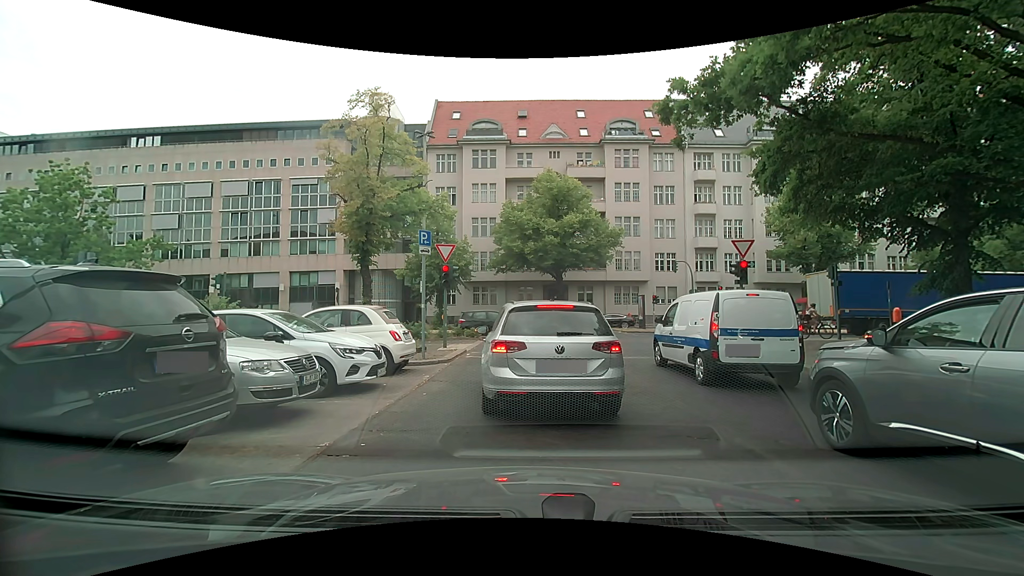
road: tertiary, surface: asphalt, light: Day
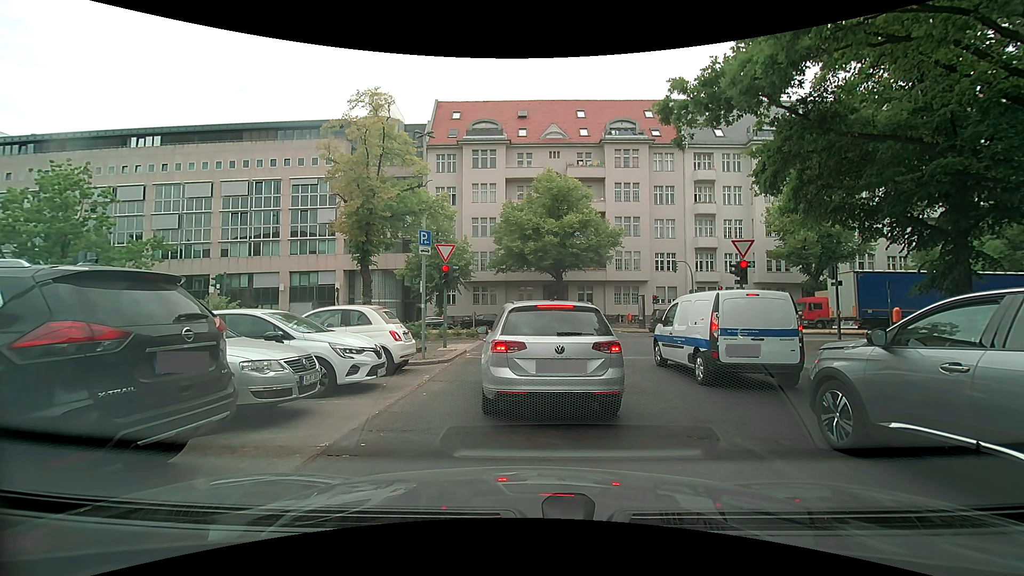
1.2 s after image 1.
(0.0, 0.0) m; 0°
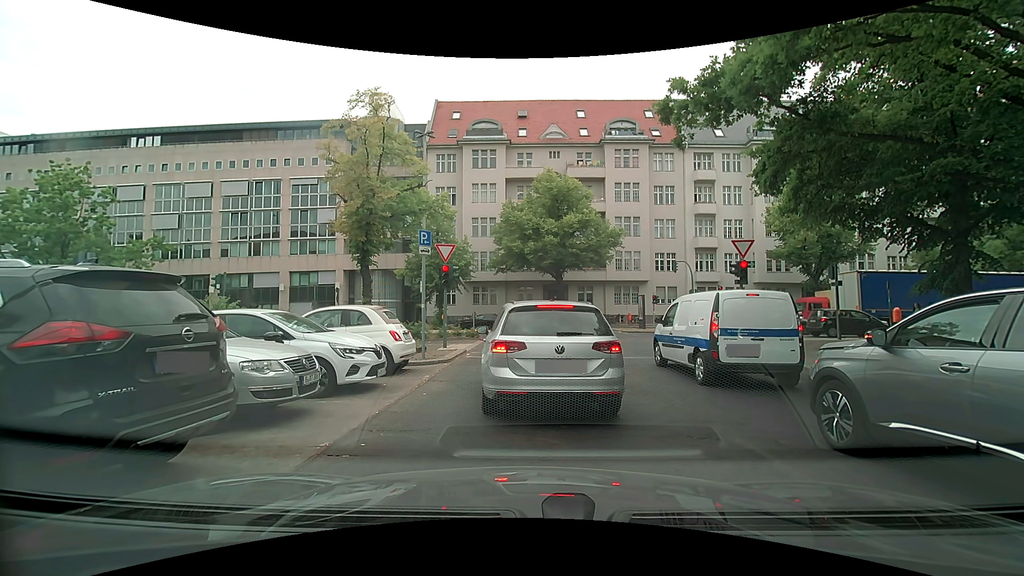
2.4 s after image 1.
(0.0, 0.0) m; 0°
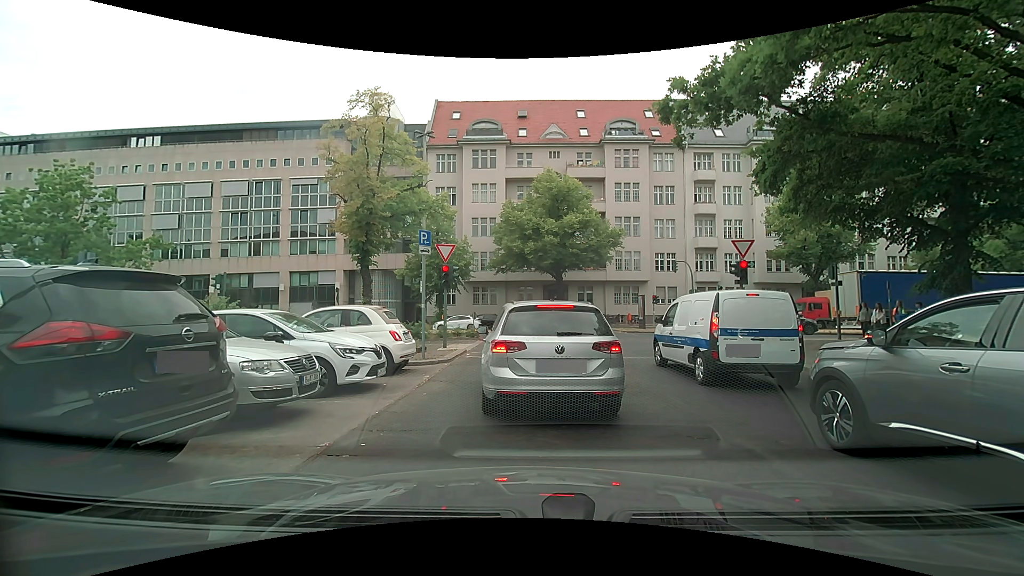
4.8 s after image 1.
(0.0, 0.0) m; 0°
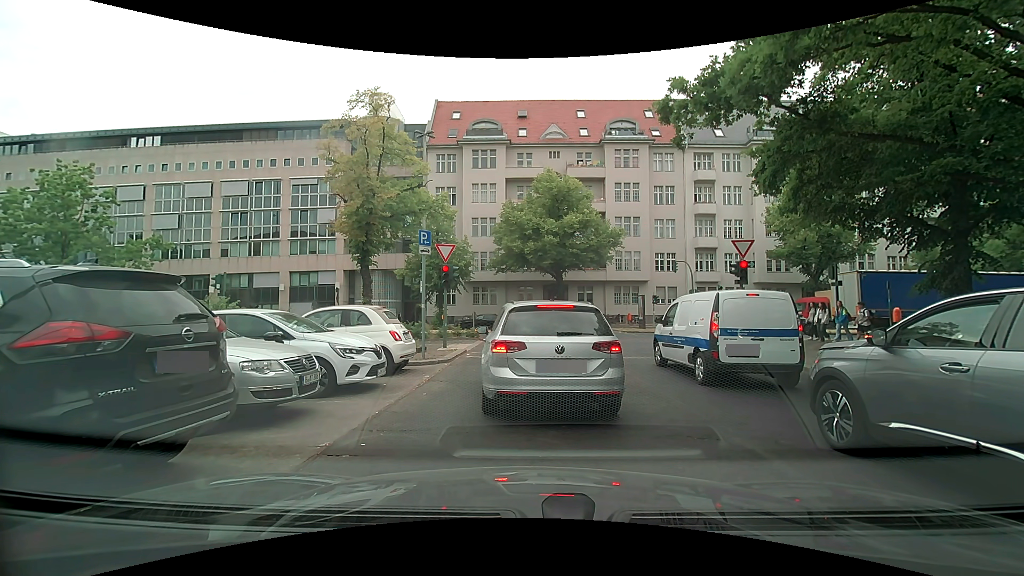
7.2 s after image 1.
(0.0, 0.0) m; 0°
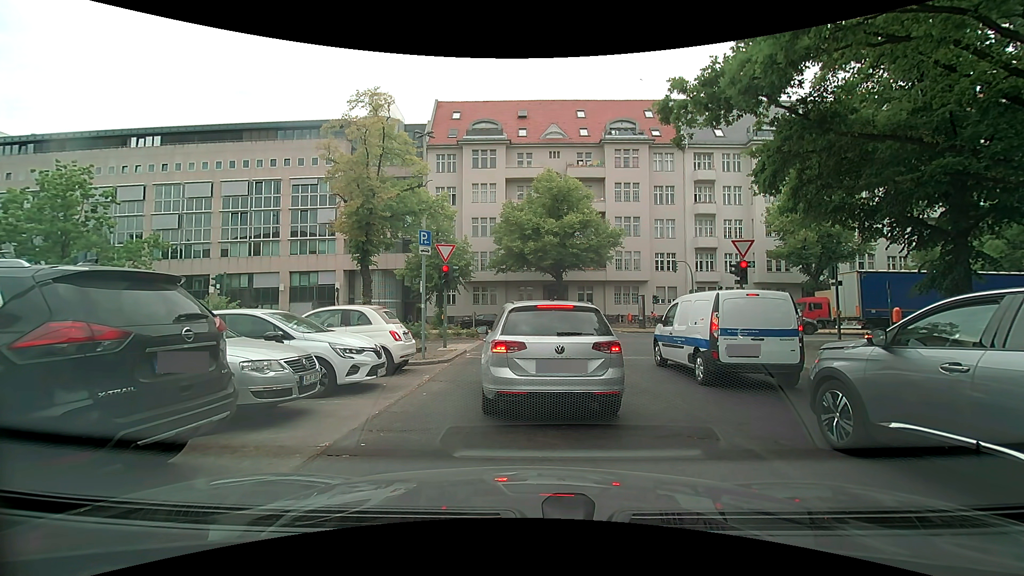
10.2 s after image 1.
(0.0, 0.0) m; 0°
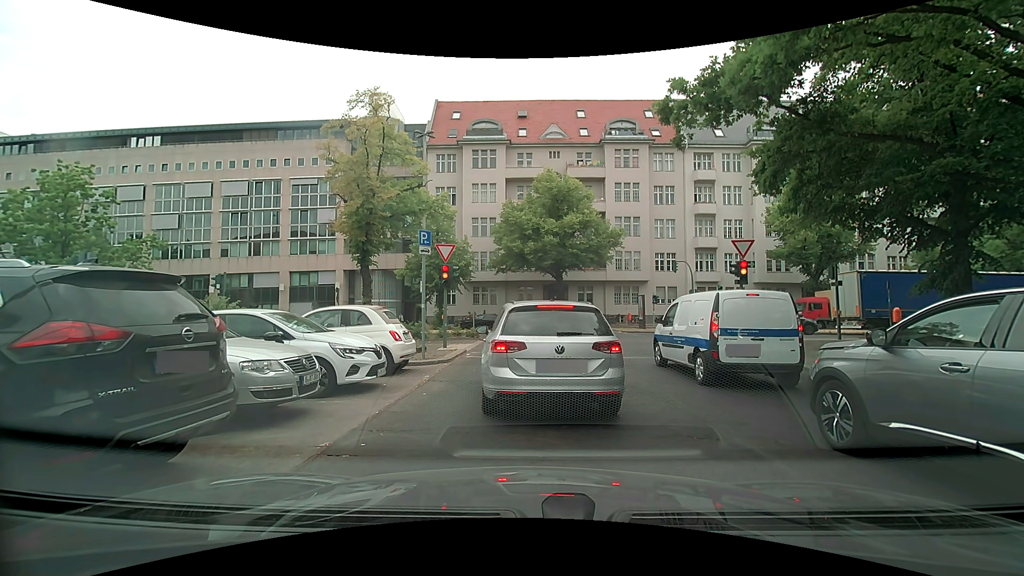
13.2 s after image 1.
(0.0, 0.0) m; 0°
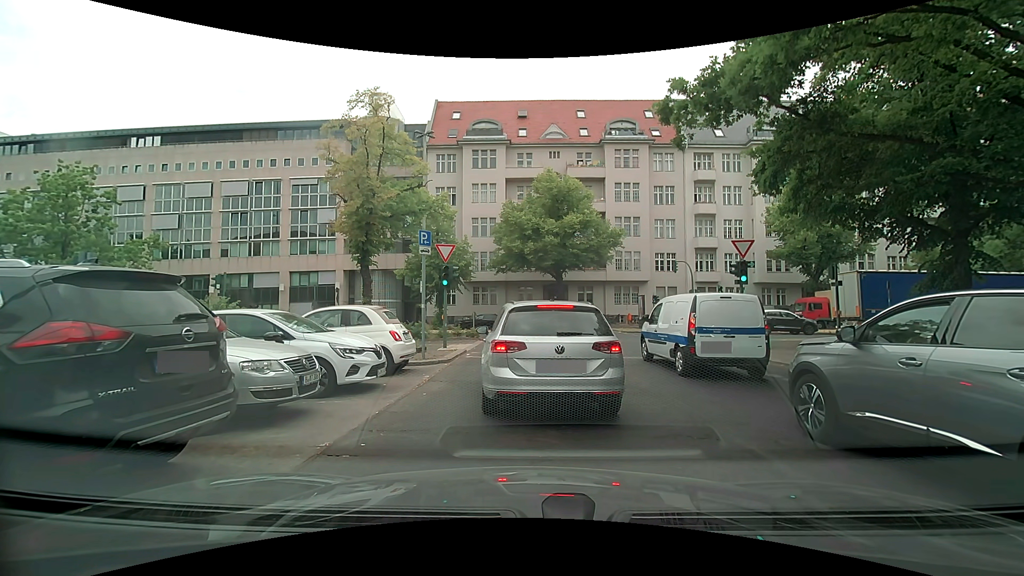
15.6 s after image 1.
(0.0, 0.0) m; 0°
